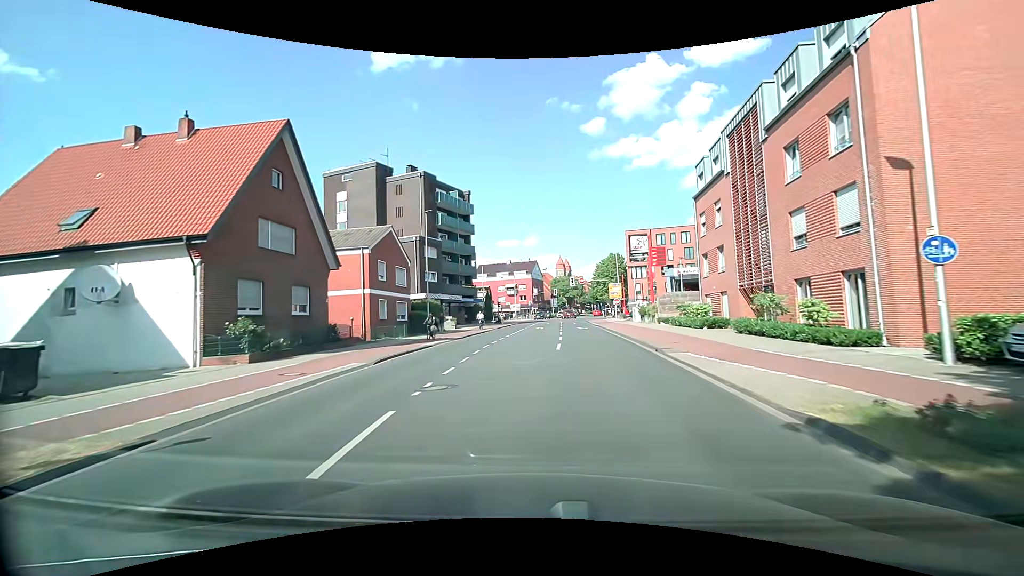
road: tertiary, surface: asphalt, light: Day
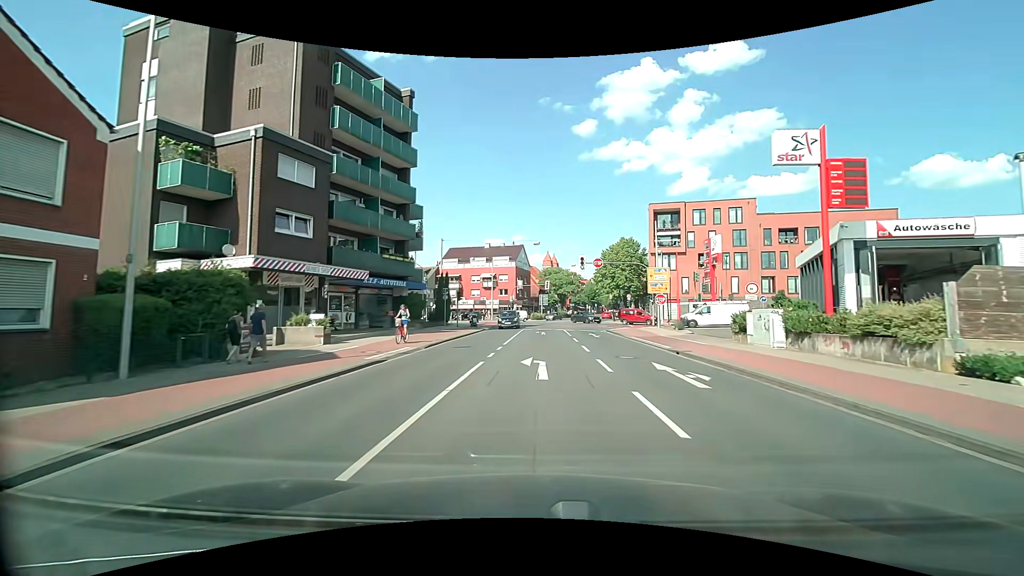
(0.0, +30.2) m; +3°
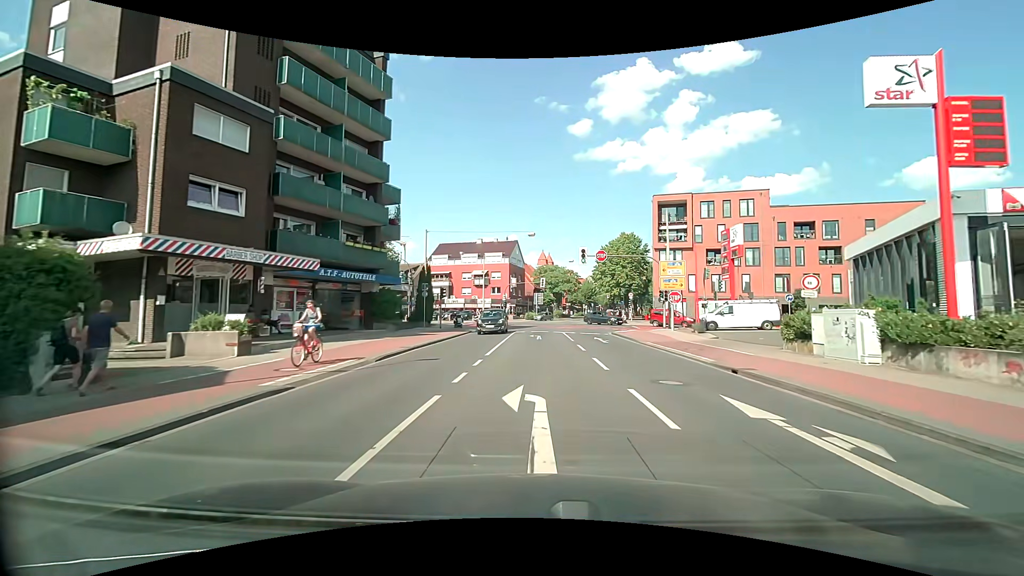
(0.0, +5.7) m; 0°
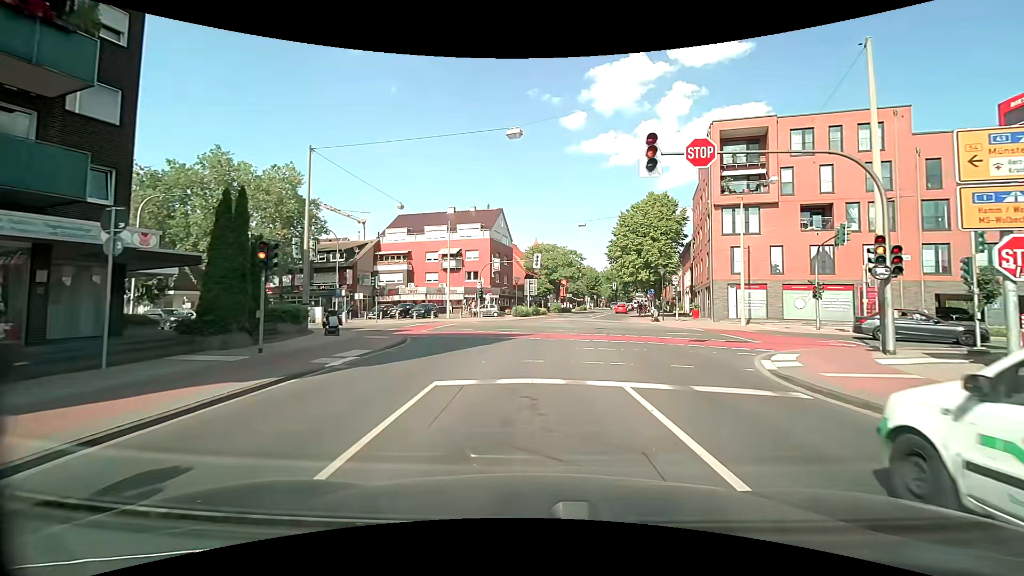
(+0.1, +25.2) m; 0°
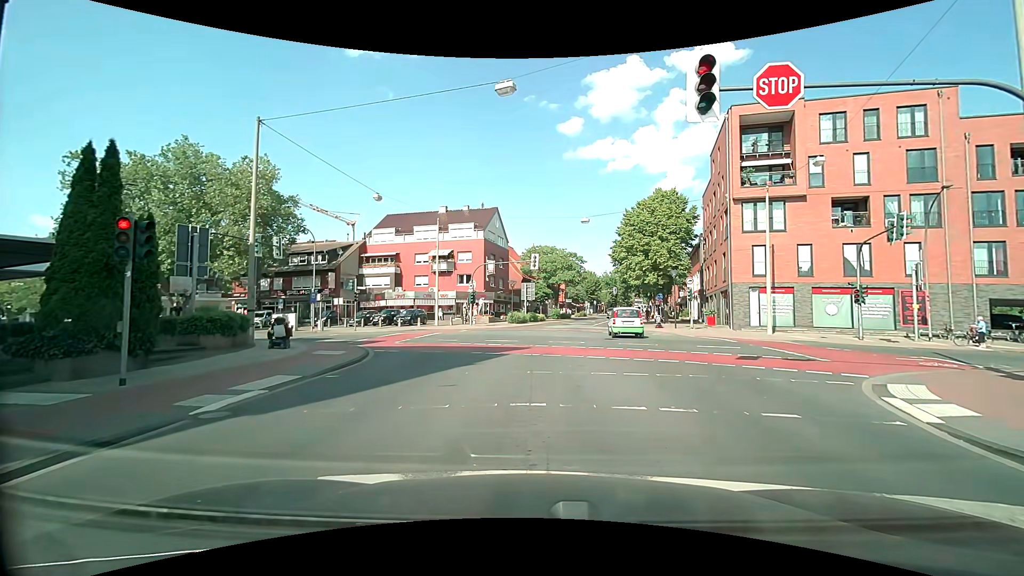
(0.0, +4.5) m; +1°
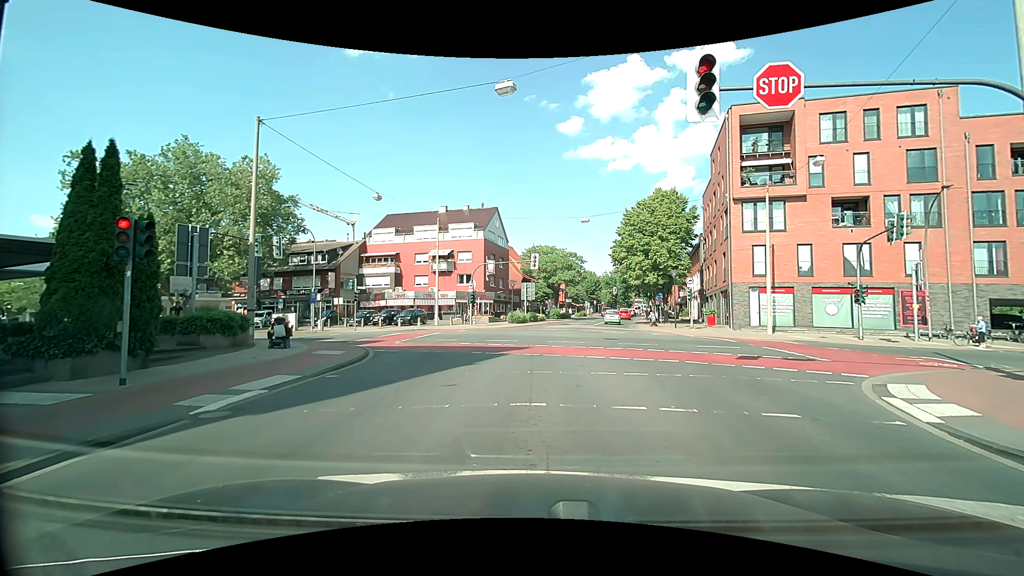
(0.0, +0.1) m; 0°
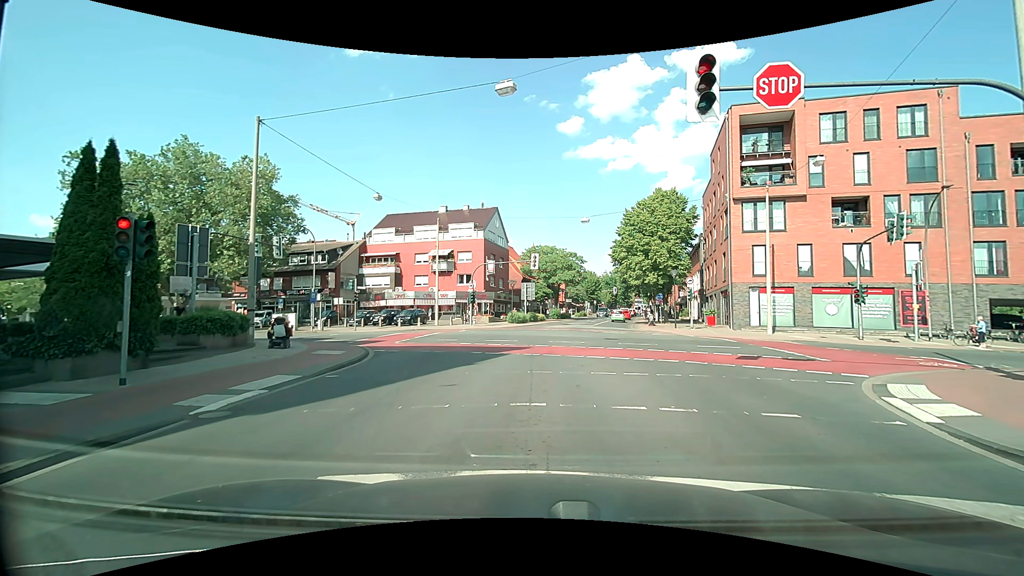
(0.0, 0.0) m; 0°
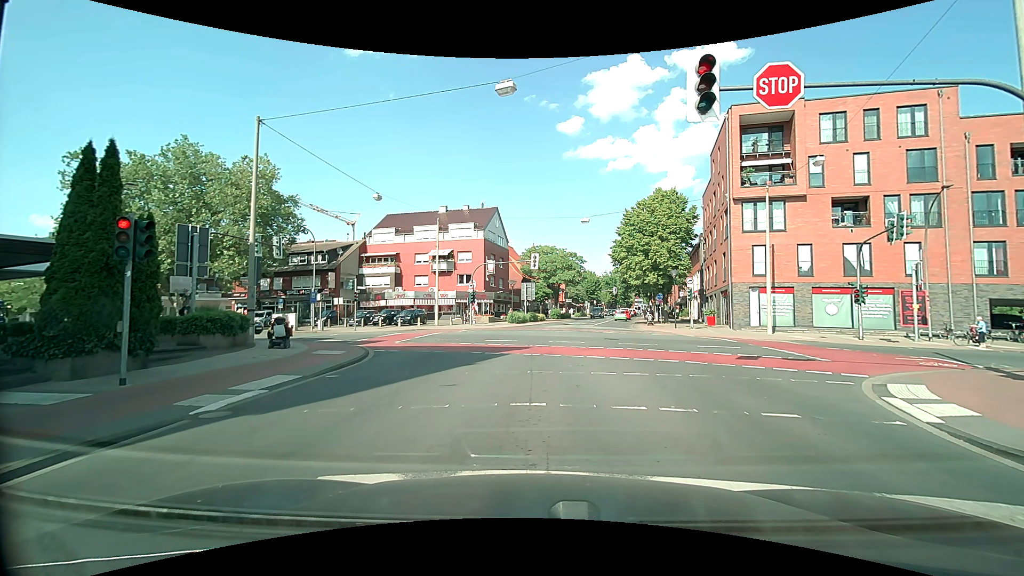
(0.0, 0.0) m; 0°
